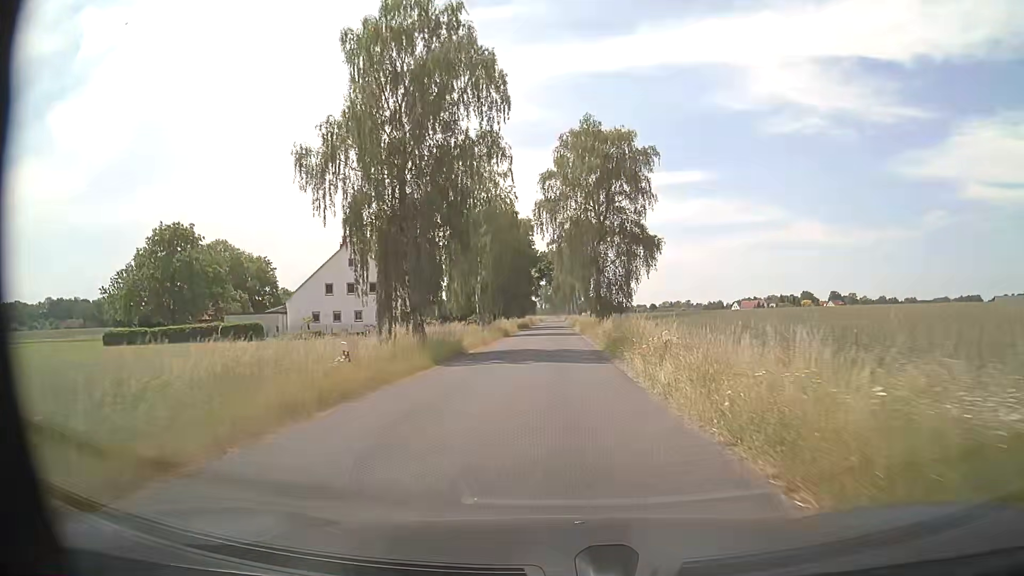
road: secondary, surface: asphalt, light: Day
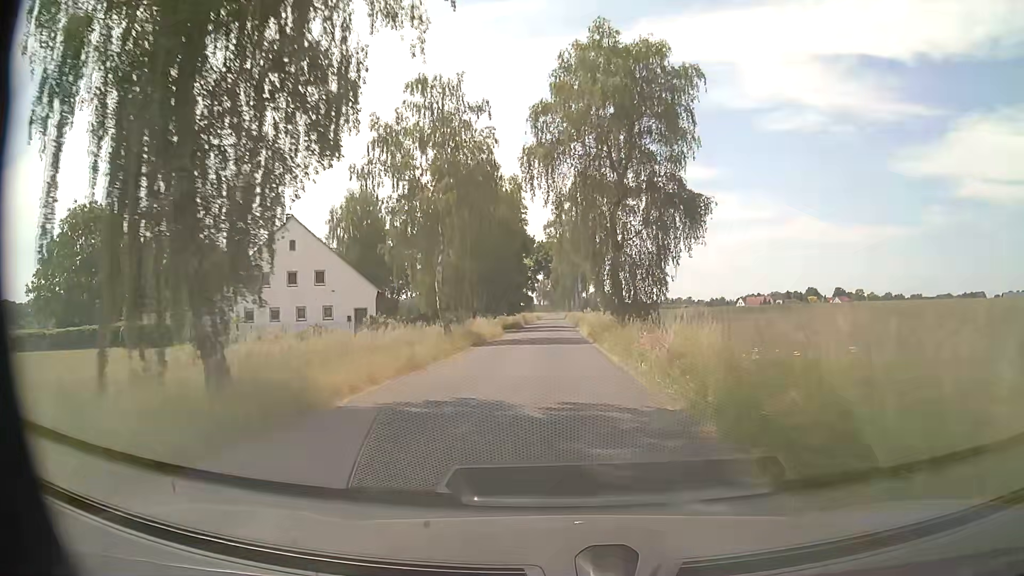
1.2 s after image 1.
(+0.1, +16.7) m; 0°
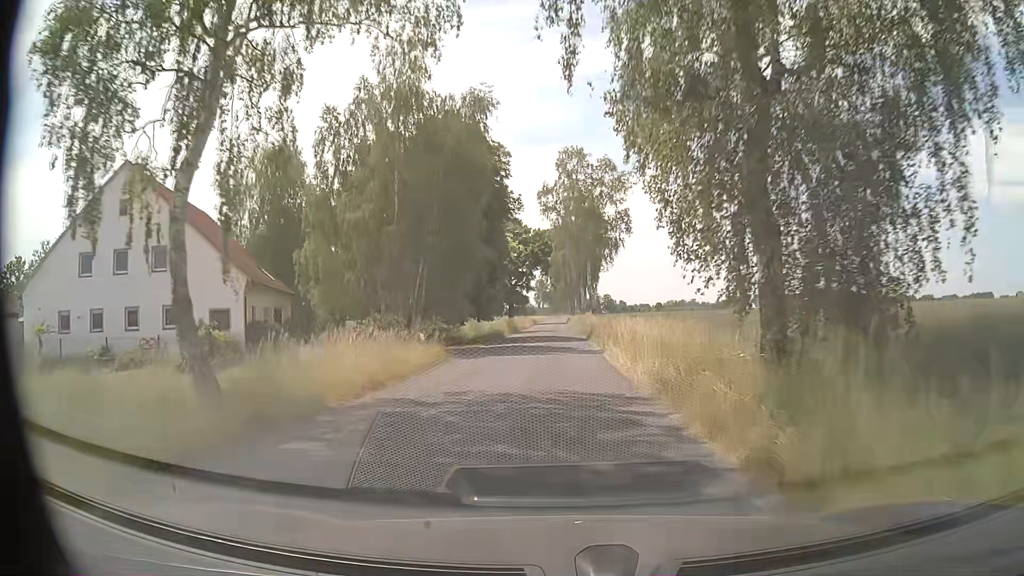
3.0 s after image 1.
(+0.1, +25.1) m; 0°
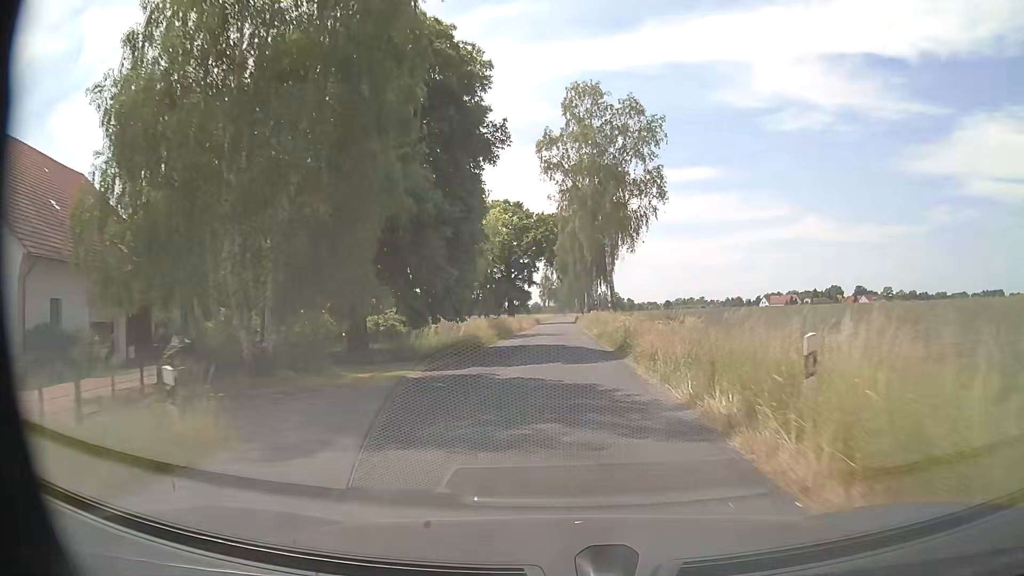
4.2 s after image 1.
(-0.1, +16.8) m; -1°
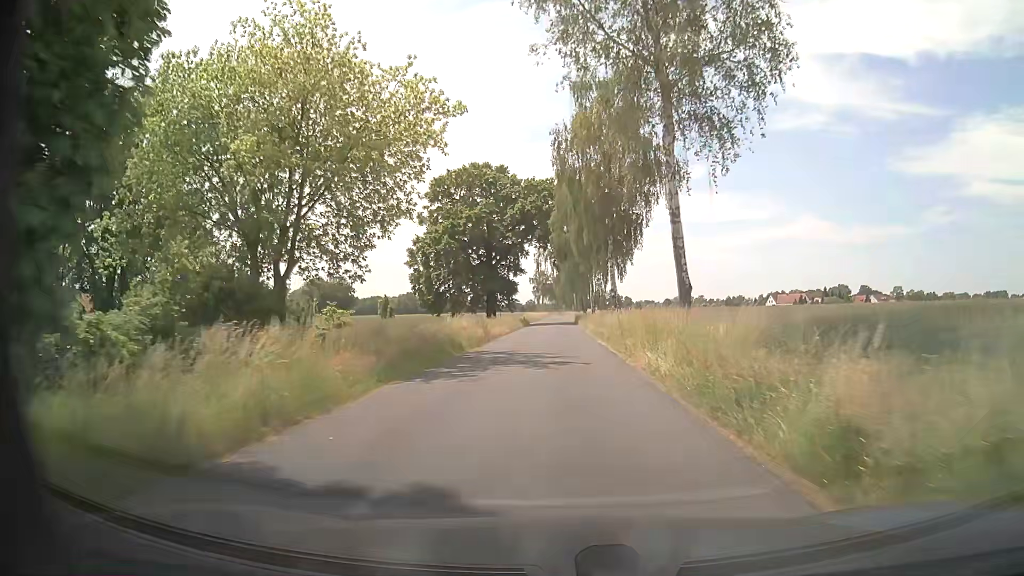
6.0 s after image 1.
(+0.1, +25.1) m; +1°
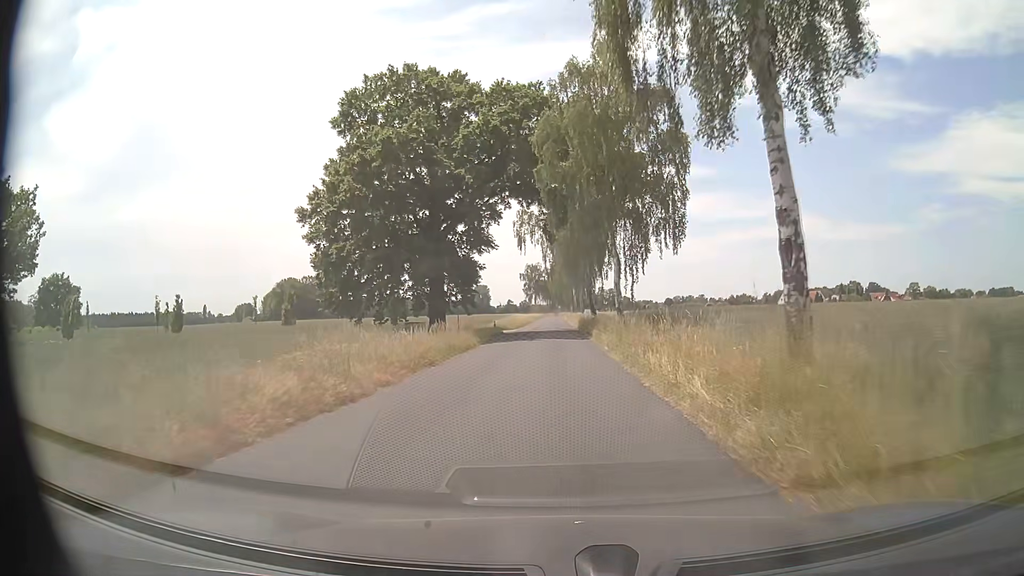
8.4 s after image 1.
(-0.1, +33.4) m; 0°
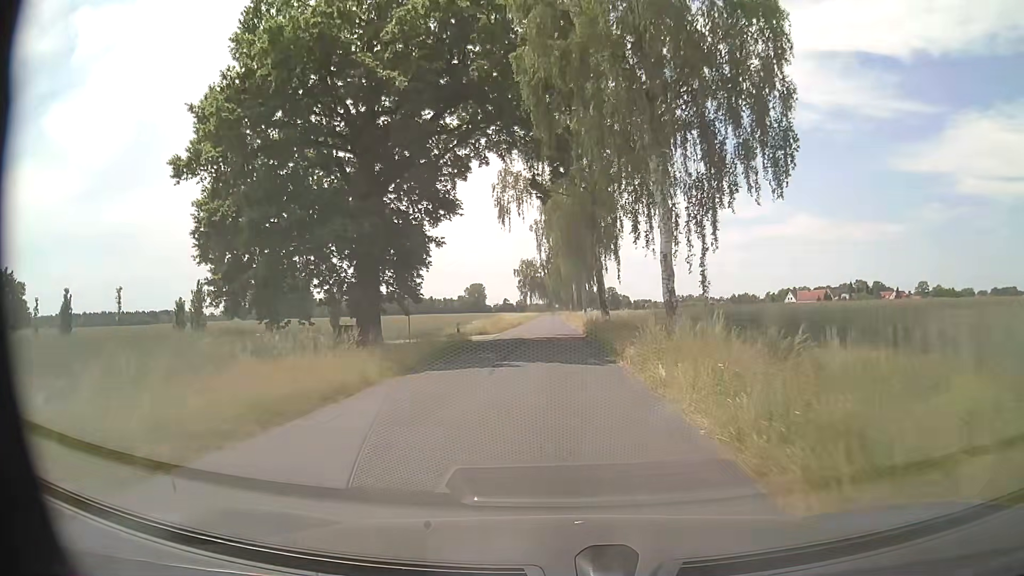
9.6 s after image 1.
(0.0, +16.7) m; 0°
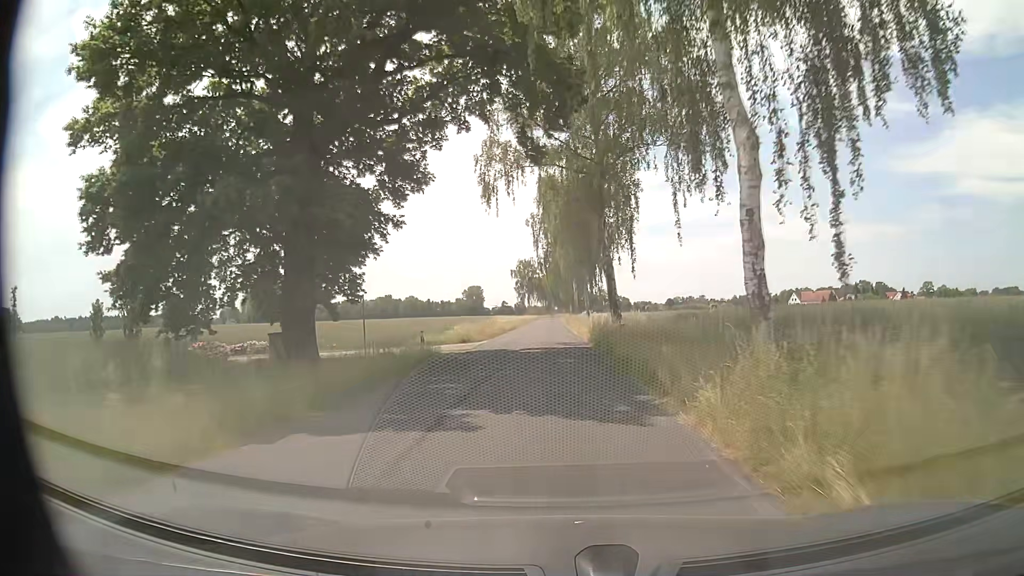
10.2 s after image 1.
(0.0, +8.3) m; +1°
(0, +10) (0, +20) (0, +30) (-1, +40) (-1, +50) (-1, +60) (-1, +70) (-2, +80) (-2, +90) (-2, +100) m
